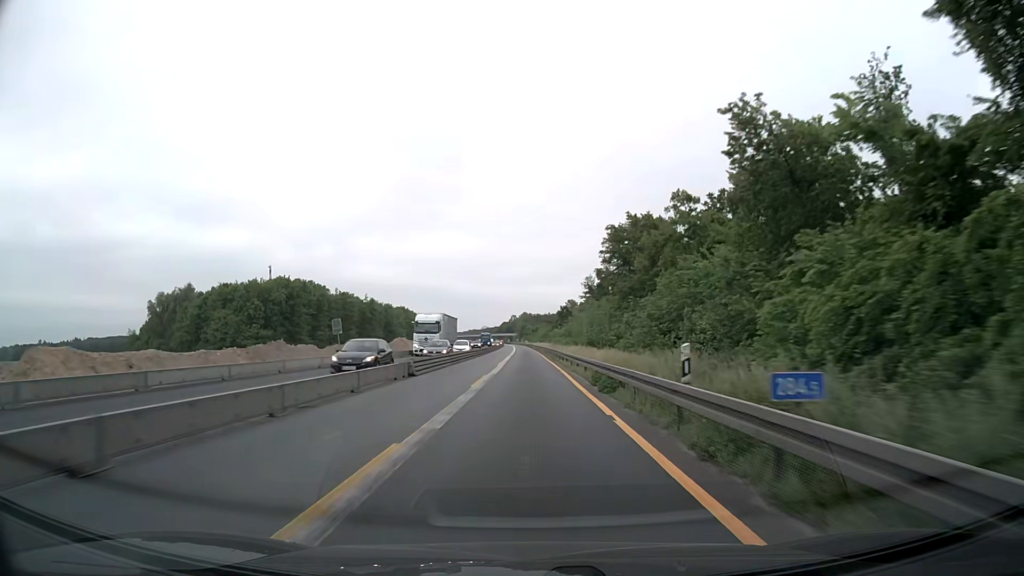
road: motorway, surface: asphalt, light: Day
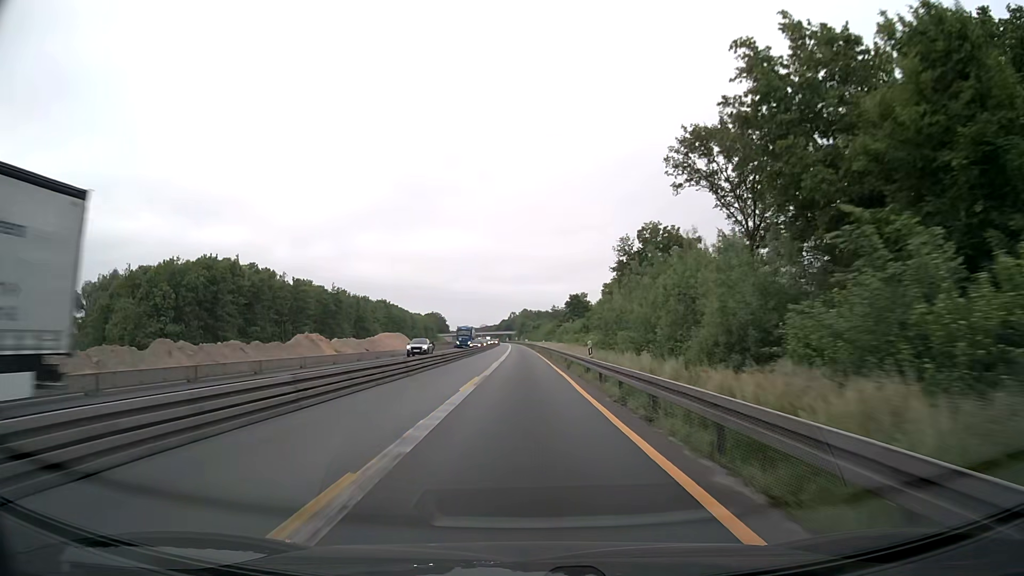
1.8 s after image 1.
(0.0, +38.6) m; 0°
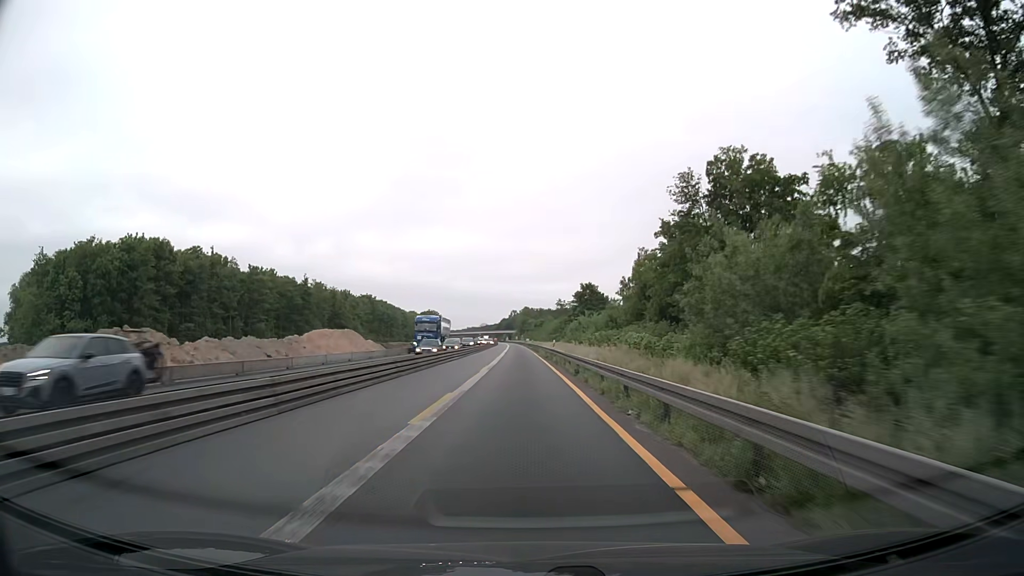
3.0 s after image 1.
(0.0, +25.7) m; 0°
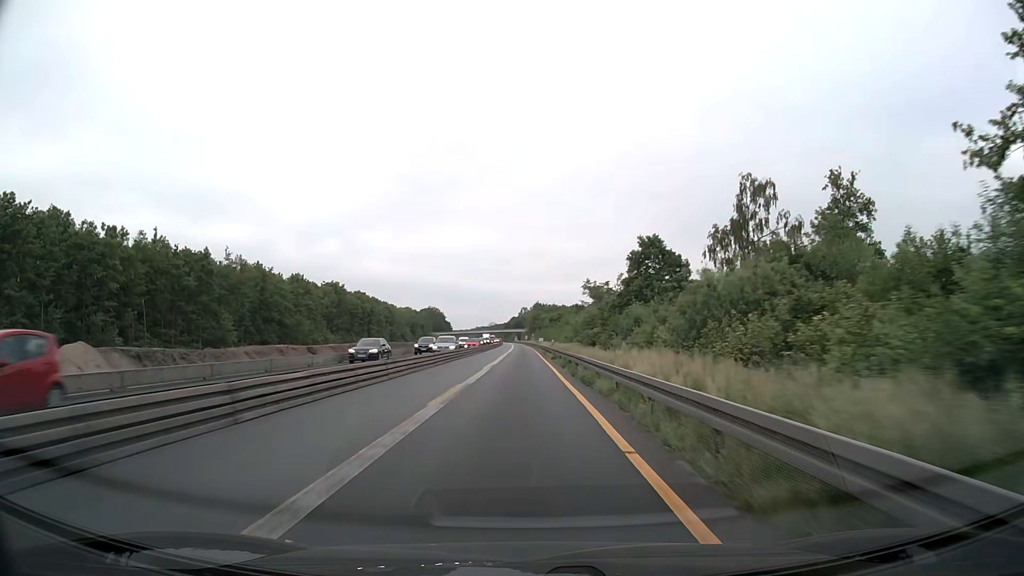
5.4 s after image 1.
(-0.2, +51.4) m; -1°
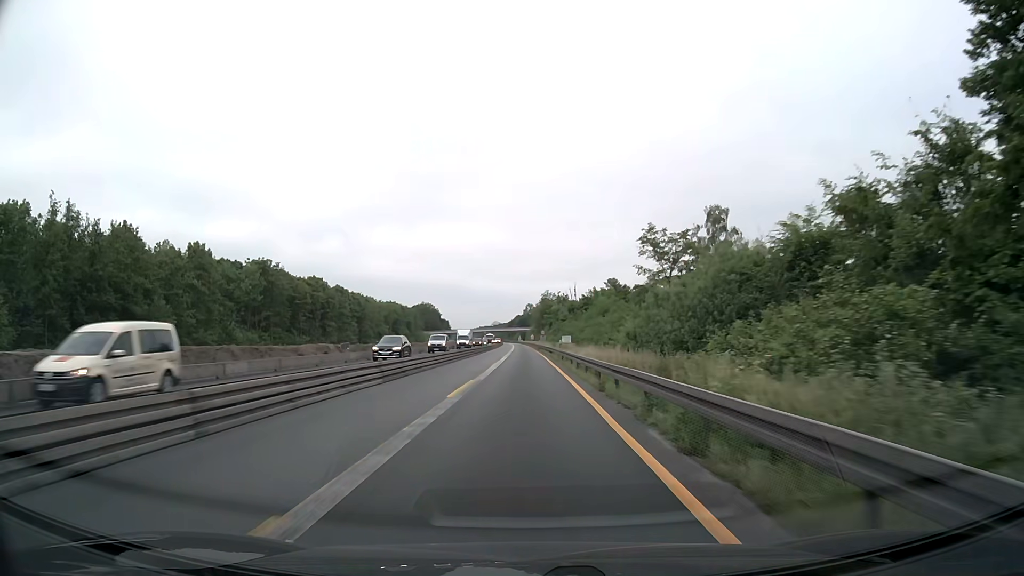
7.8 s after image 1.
(-0.3, +51.3) m; -1°
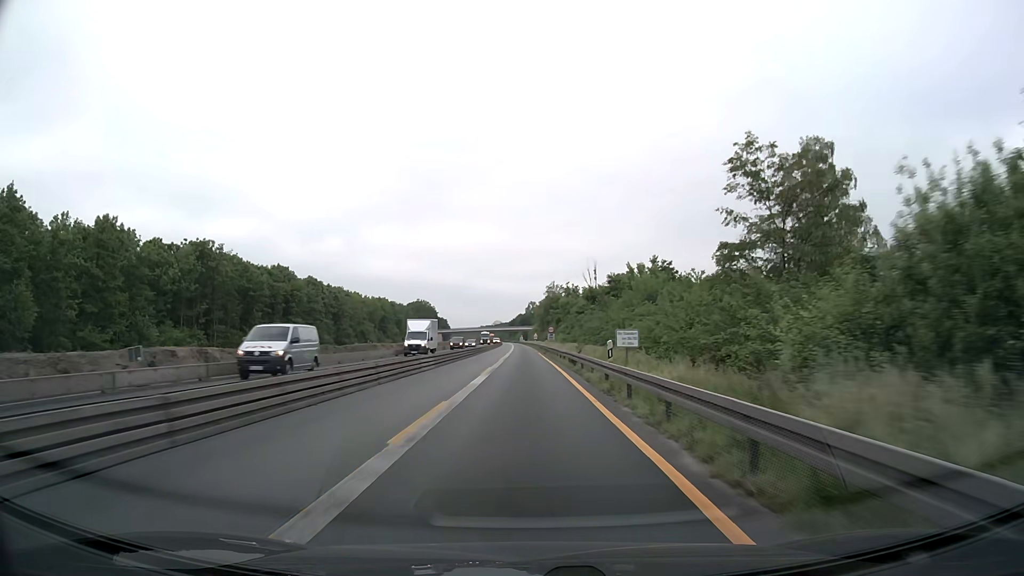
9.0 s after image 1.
(0.0, +25.7) m; 0°
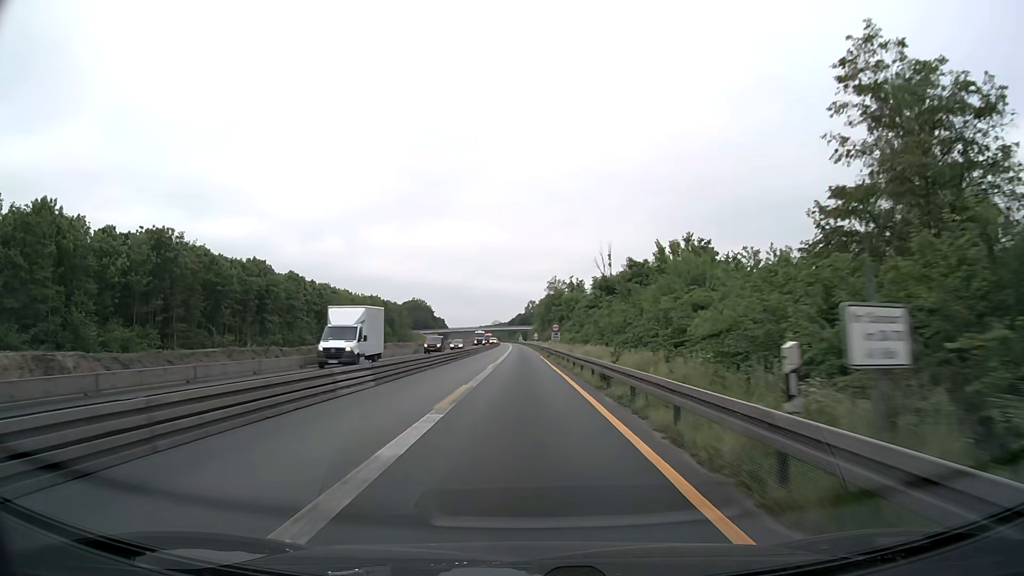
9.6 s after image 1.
(0.0, +12.9) m; 0°
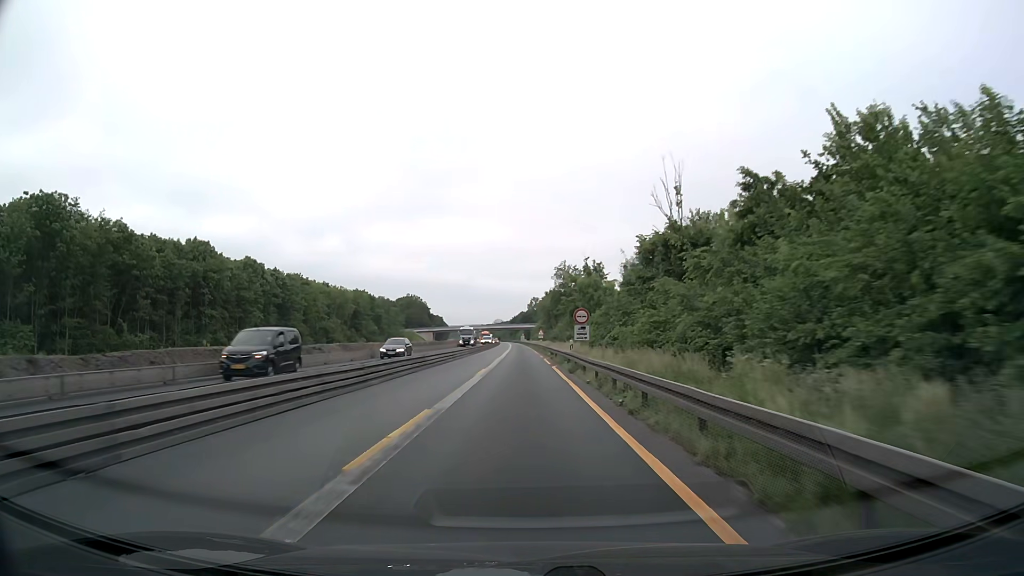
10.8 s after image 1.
(-0.1, +25.7) m; 0°
(0, +10) (0, +20) (0, +30) (0, +40) (0, +50) (0, +60) (-1, +70) (-1, +80) (-1, +90) (-1, +100) m
